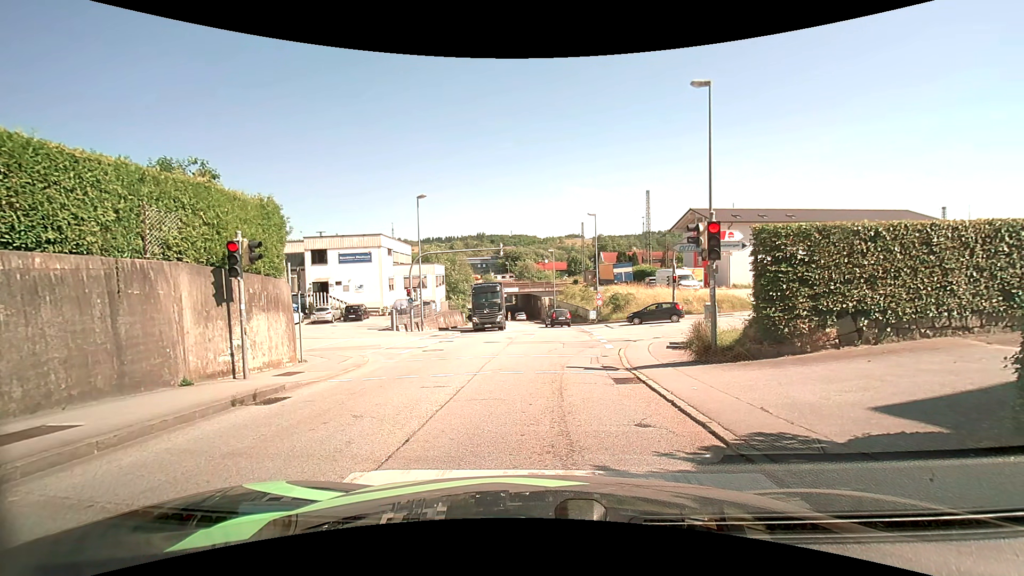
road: tertiary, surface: asphalt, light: Day
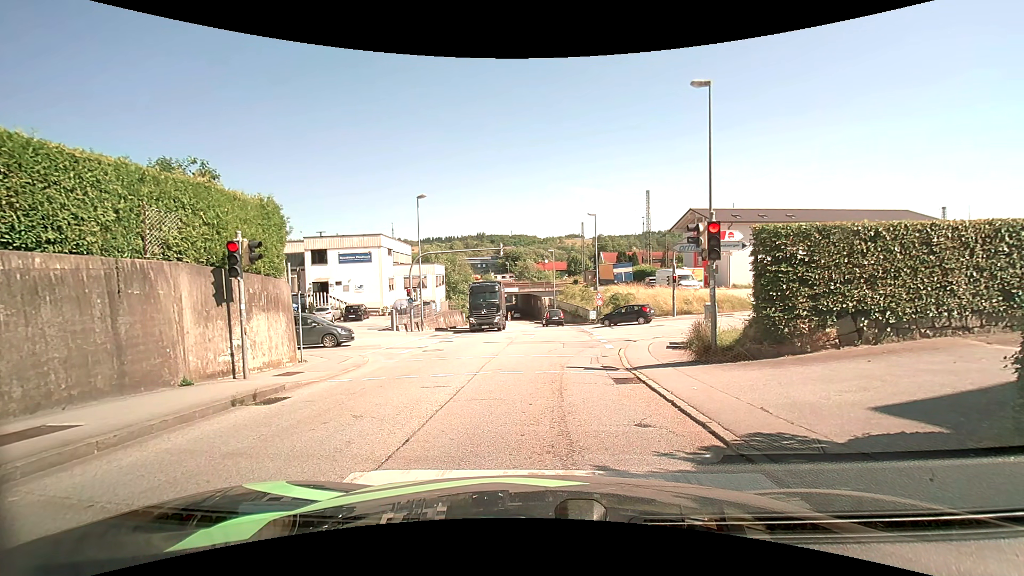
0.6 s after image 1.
(0.0, 0.0) m; 0°
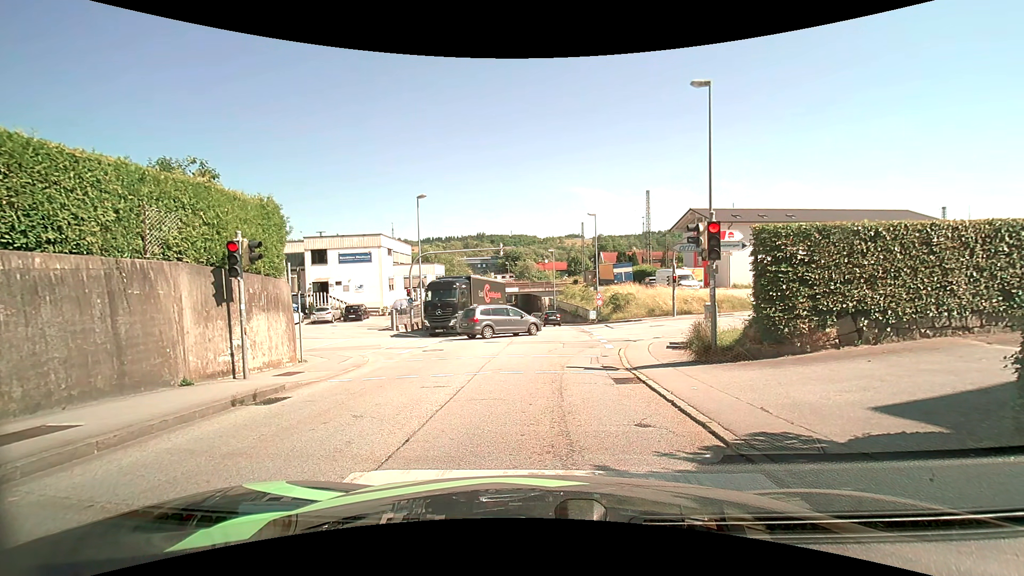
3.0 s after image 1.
(0.0, 0.0) m; 0°
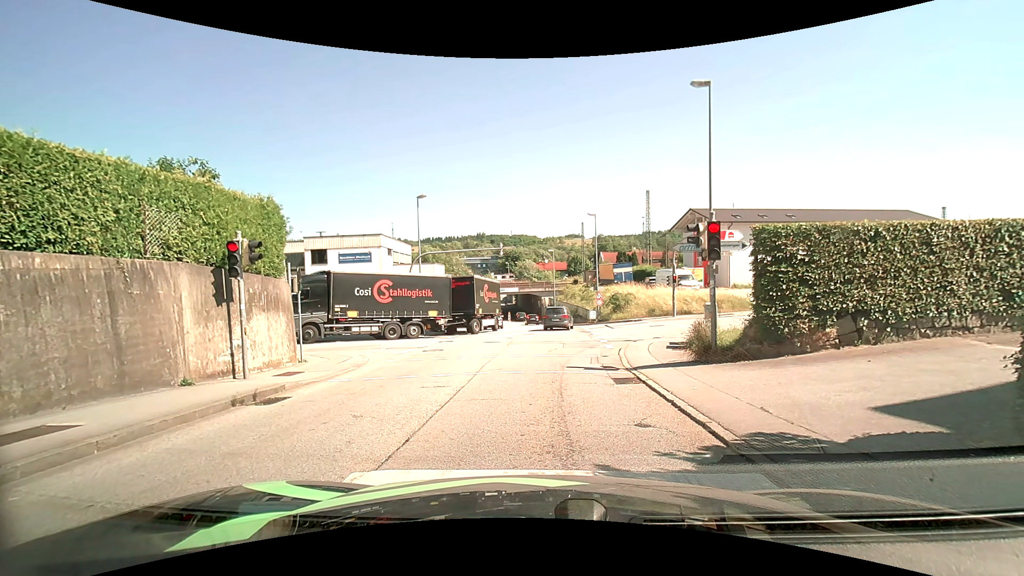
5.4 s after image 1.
(0.0, 0.0) m; 0°
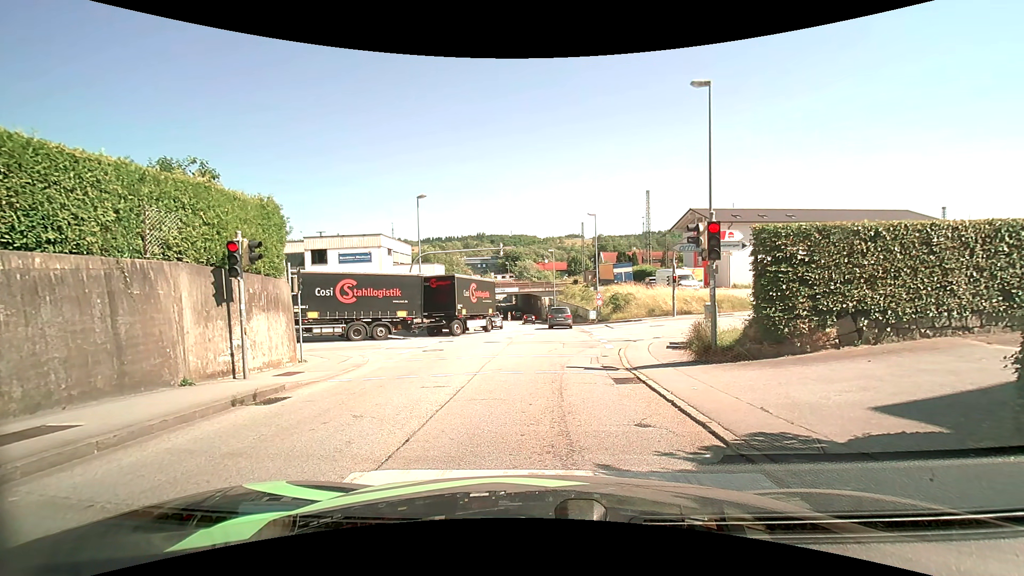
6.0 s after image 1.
(0.0, 0.0) m; 0°
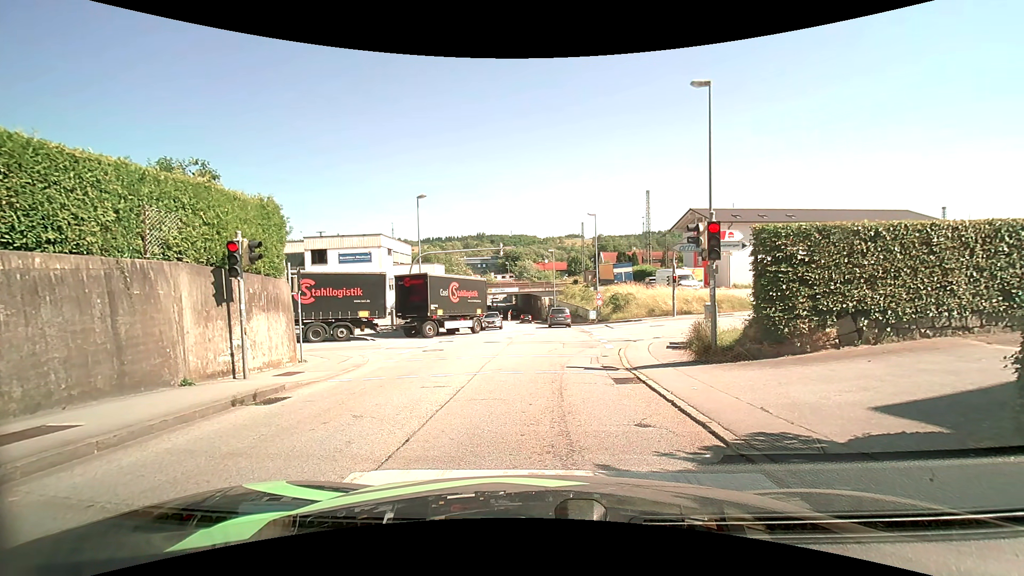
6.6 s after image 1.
(0.0, 0.0) m; 0°
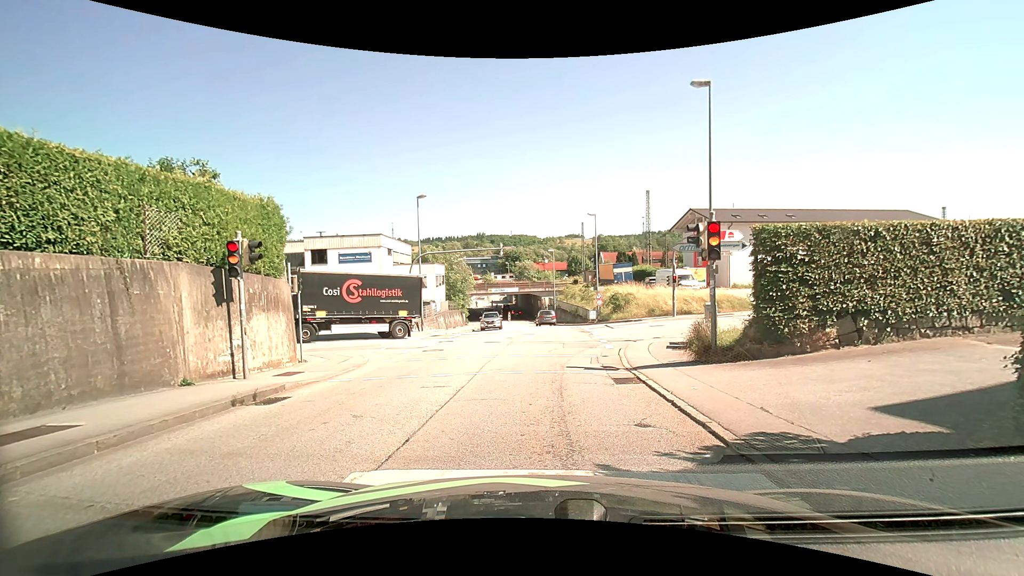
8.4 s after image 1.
(0.0, 0.0) m; 0°
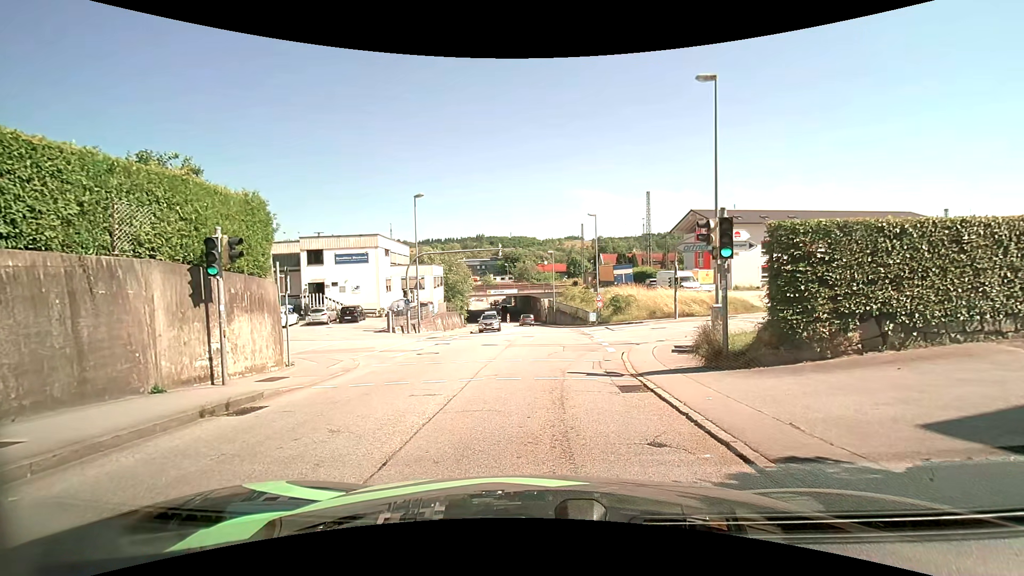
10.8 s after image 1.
(0.0, +0.8) m; +2°
